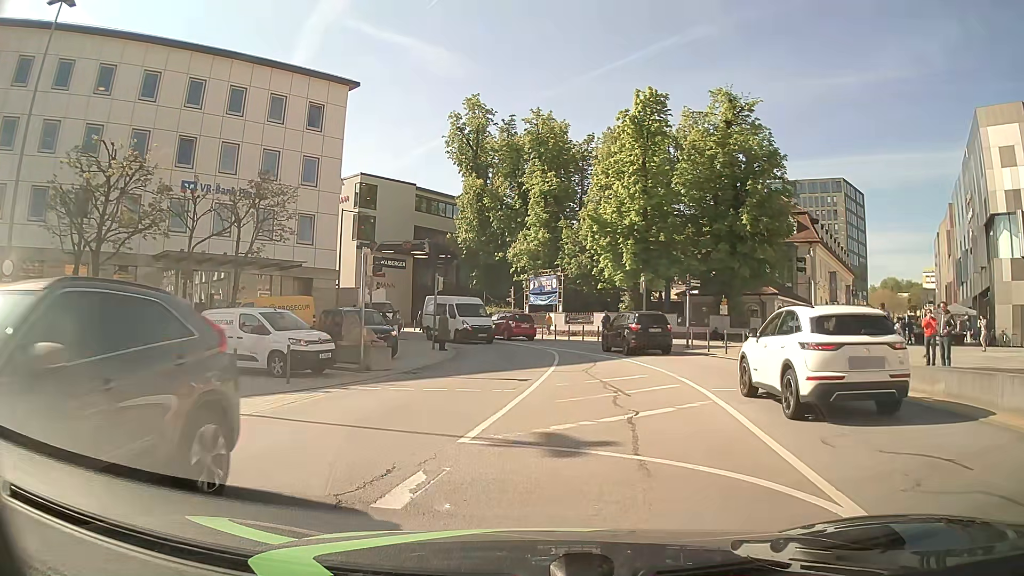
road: primary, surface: asphalt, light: Day
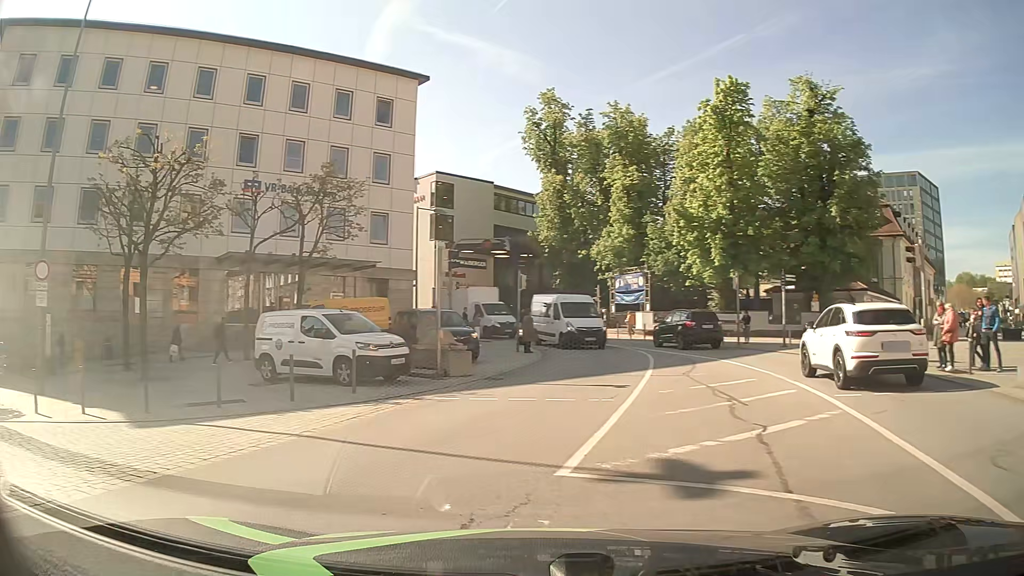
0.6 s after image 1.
(-0.1, +1.9) m; -7°
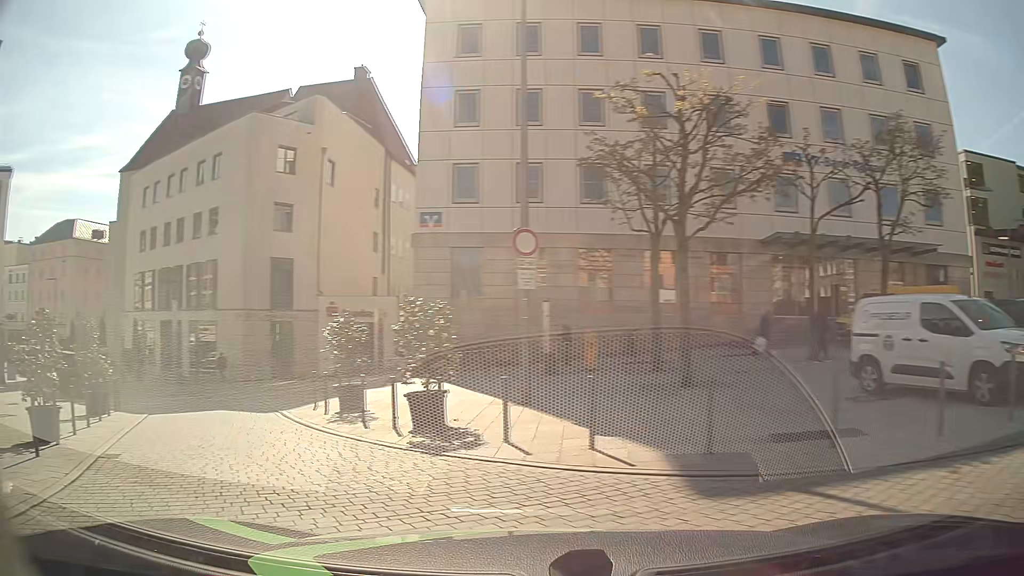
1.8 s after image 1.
(-2.2, +4.9) m; -47°
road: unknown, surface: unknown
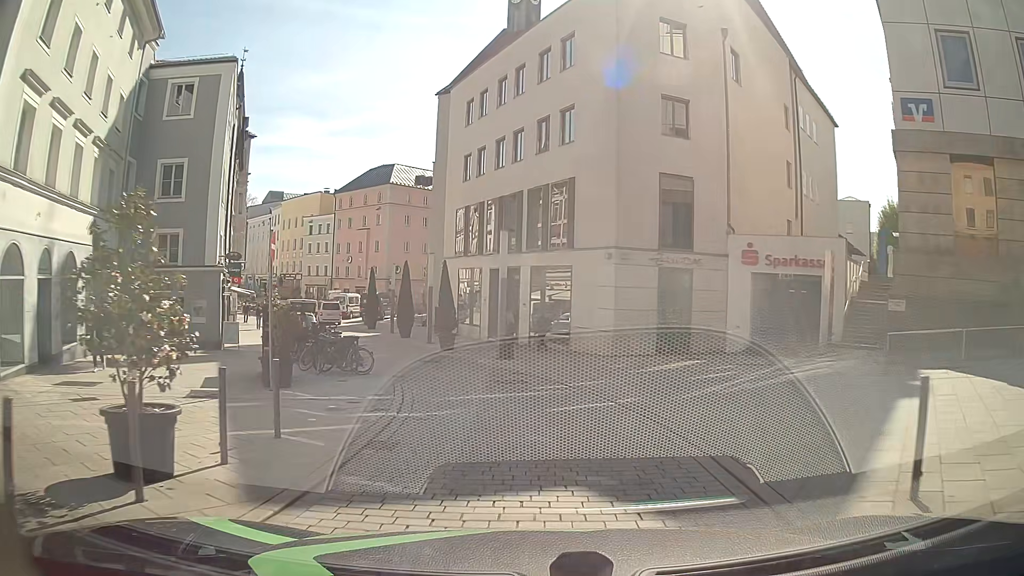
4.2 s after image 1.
(-4.6, +12.2) m; -28°
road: residential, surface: paving_stones
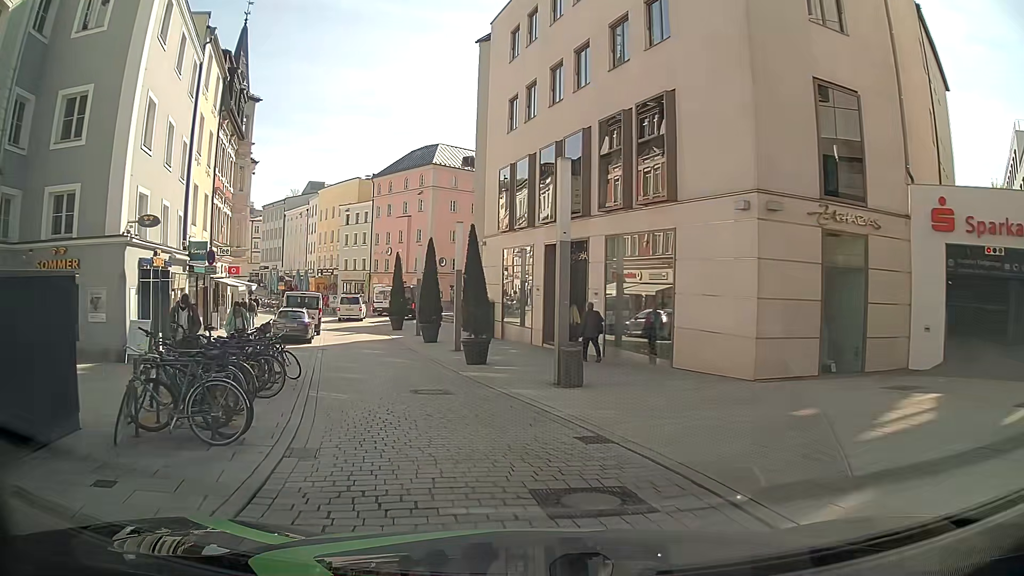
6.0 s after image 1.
(-0.4, +10.5) m; -5°
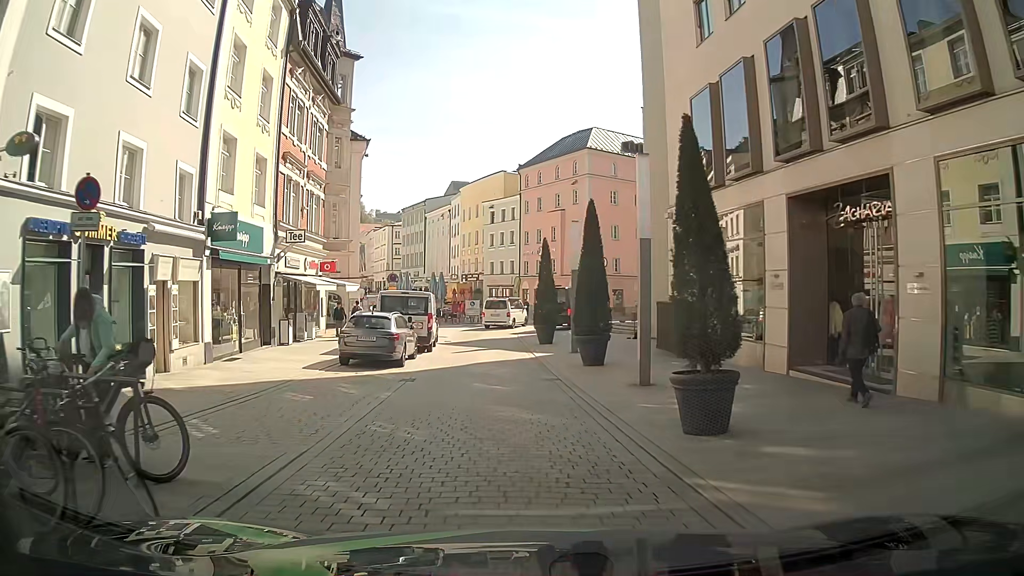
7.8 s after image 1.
(-1.4, +10.6) m; -14°
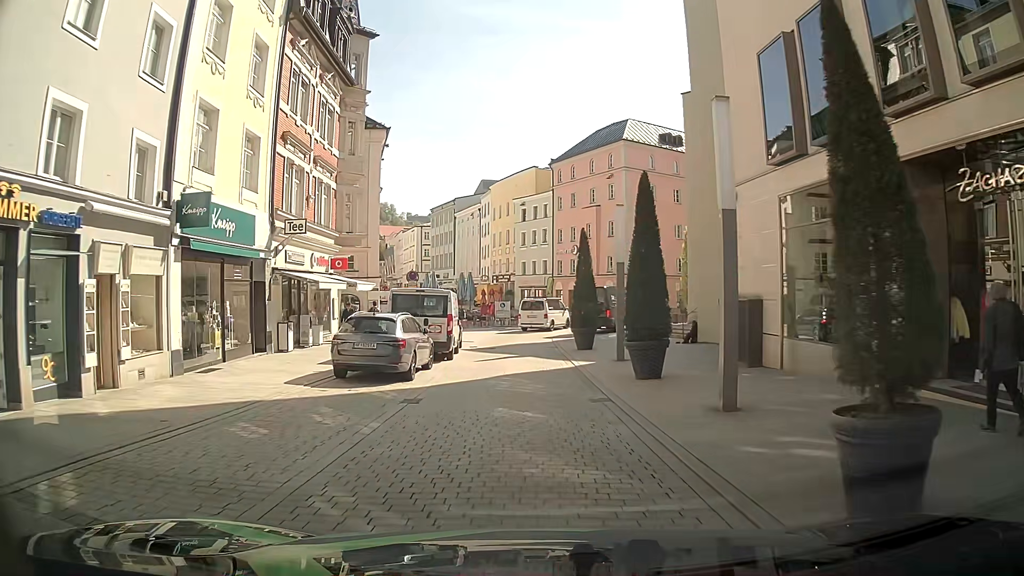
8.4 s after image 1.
(0.0, +3.6) m; -2°
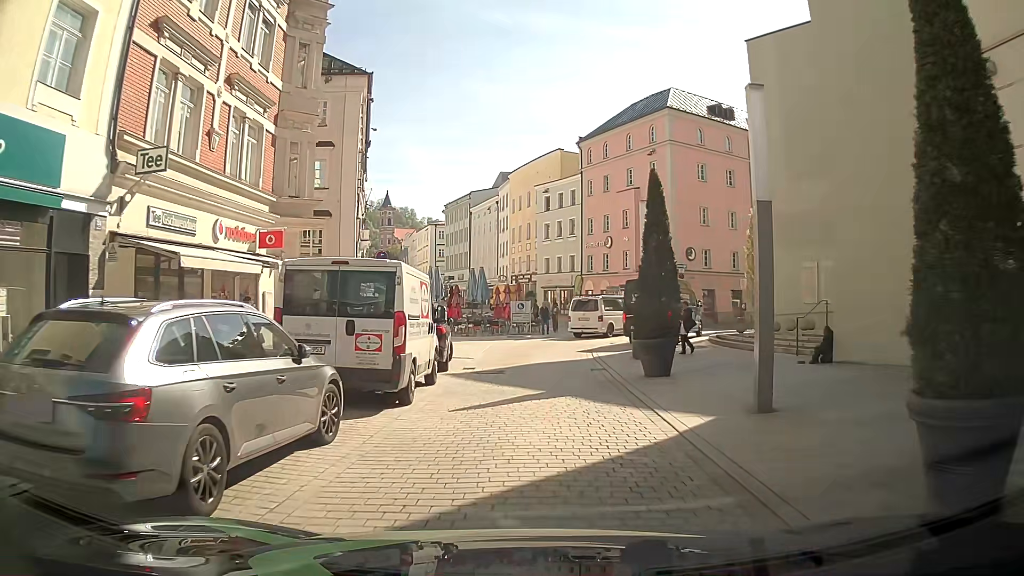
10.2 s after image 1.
(-0.5, +10.7) m; -3°
(0, +10) (0, +20) (+2, +30) (+7, +38) (+15, +44) (+23, +50) (+31, +56) (+40, +62) (+48, +68) (+56, +74) m
